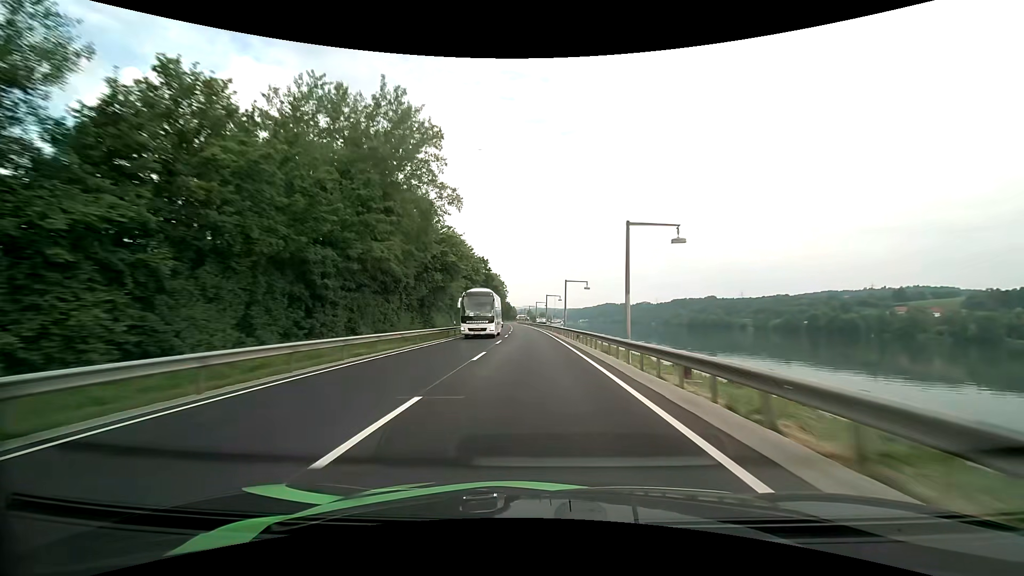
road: primary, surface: asphalt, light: Day
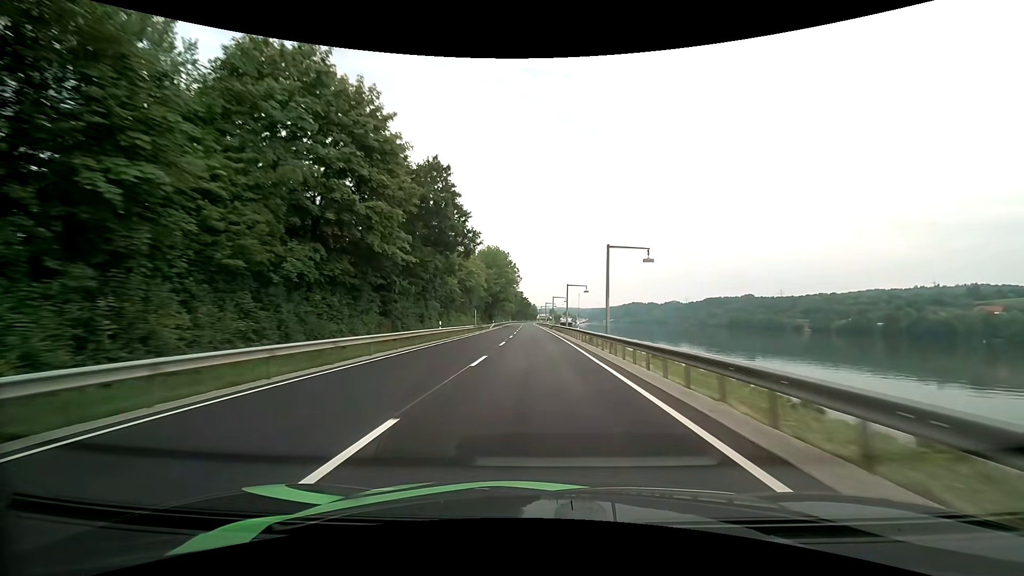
(-1.4, +62.2) m; -2°
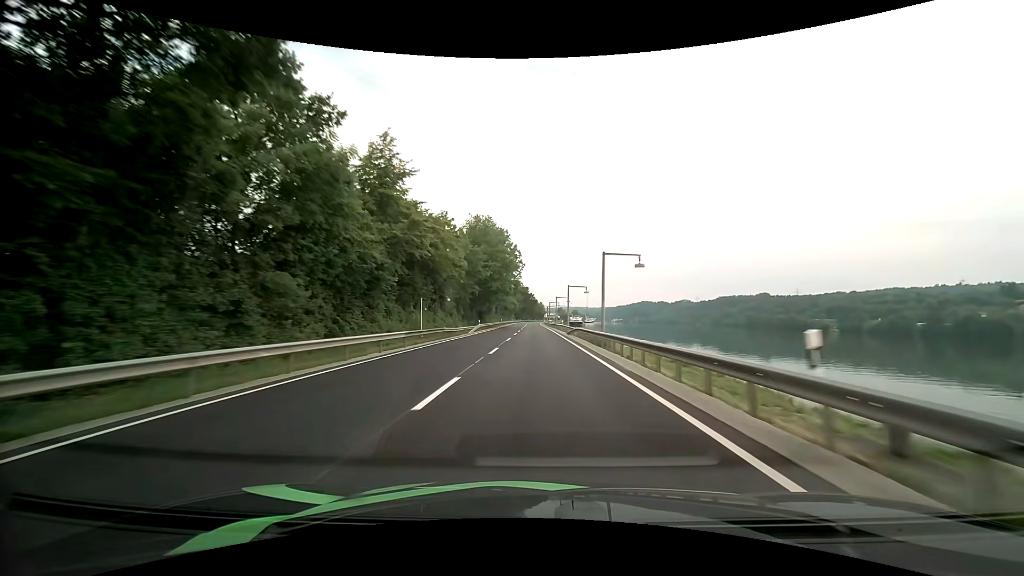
(-0.3, +31.4) m; -1°
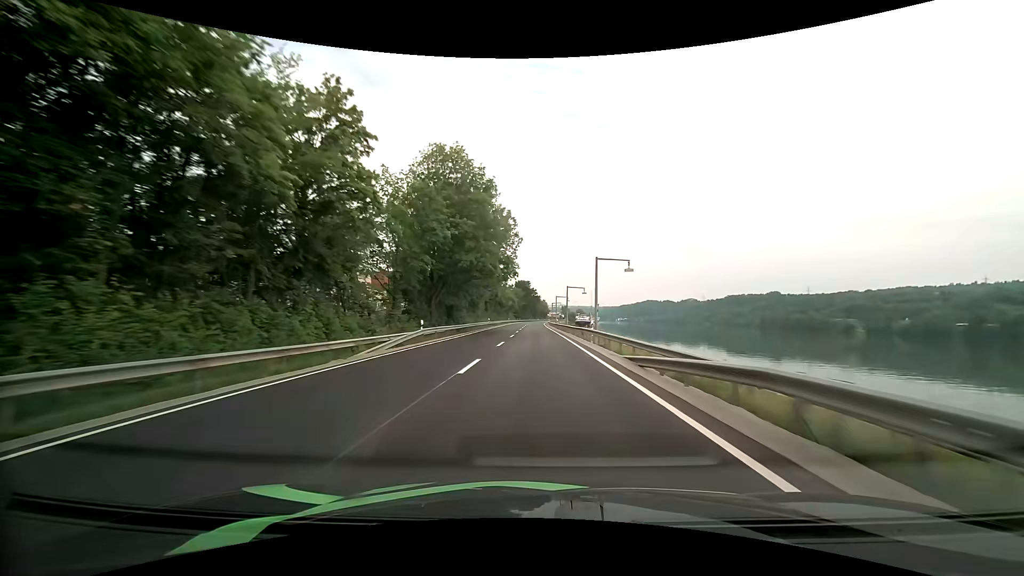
(-0.1, +31.5) m; 0°
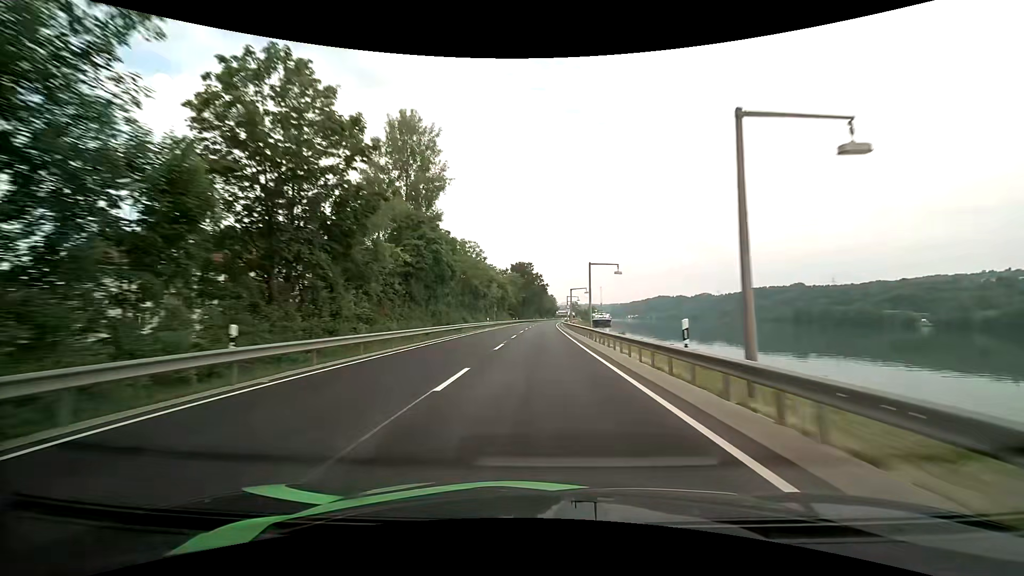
(-0.2, +63.2) m; -1°
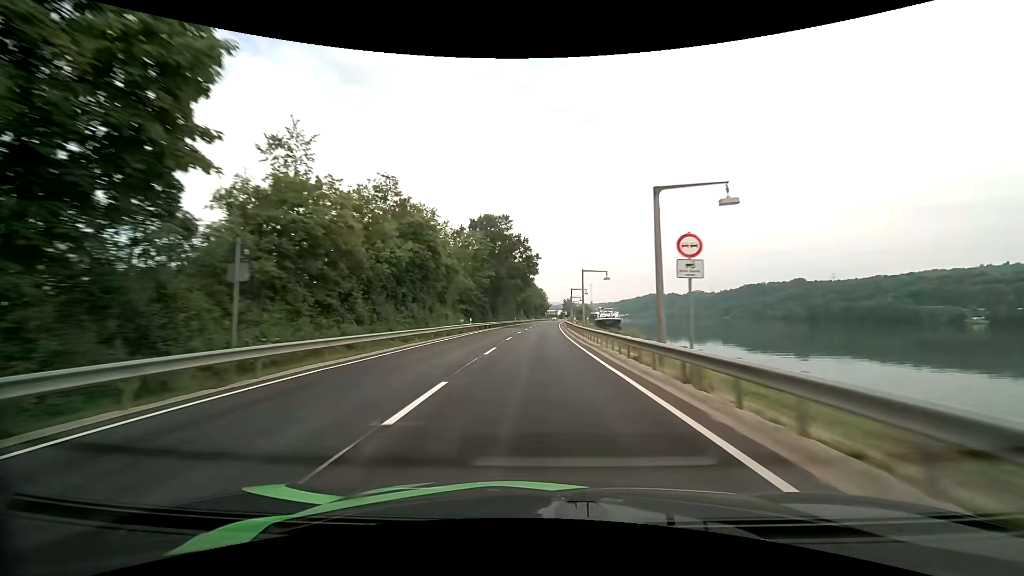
(+0.4, +62.9) m; +1°
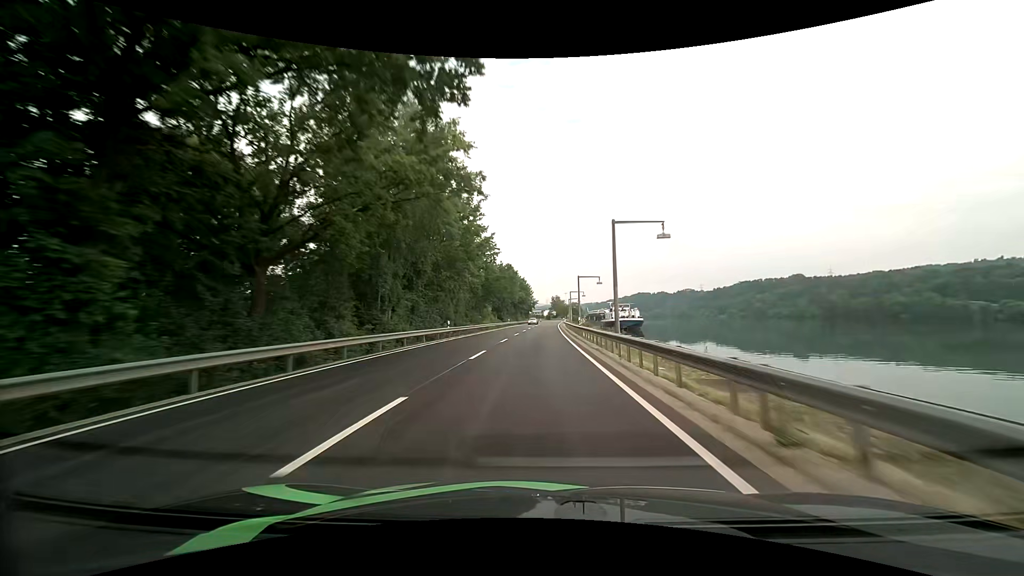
(+1.3, +62.1) m; +2°
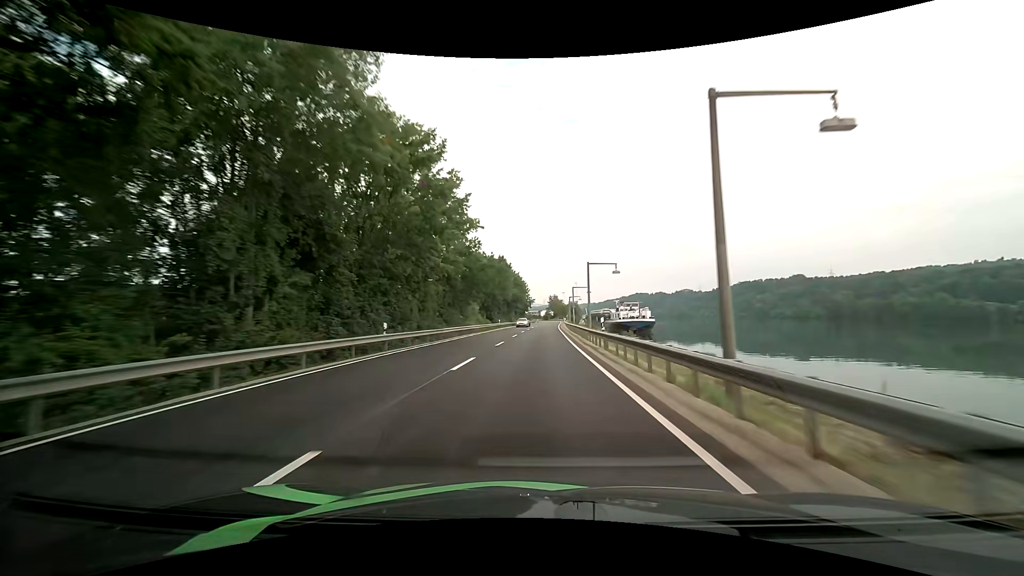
(+0.1, +15.3) m; +1°
